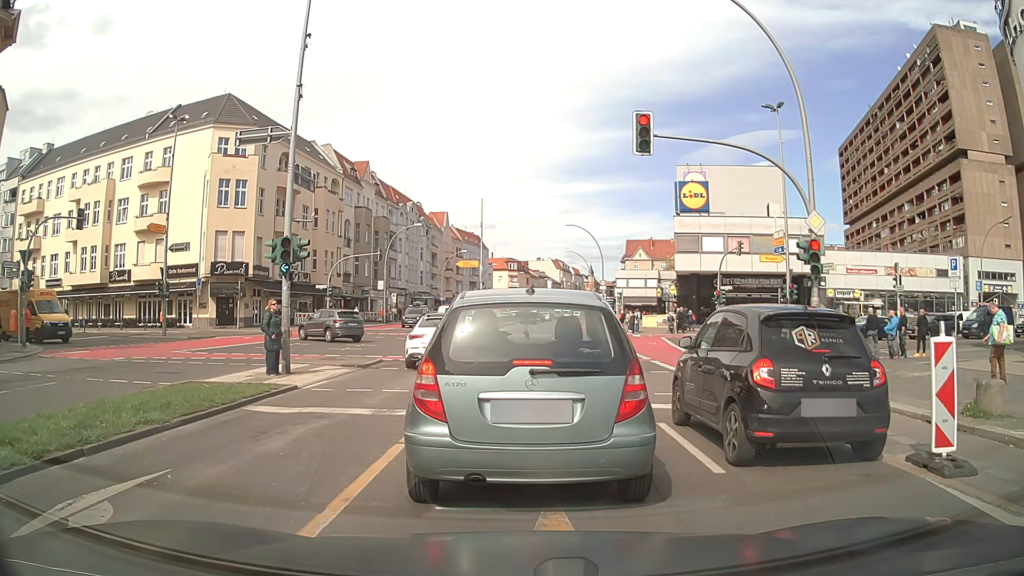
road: primary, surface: asphalt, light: Day
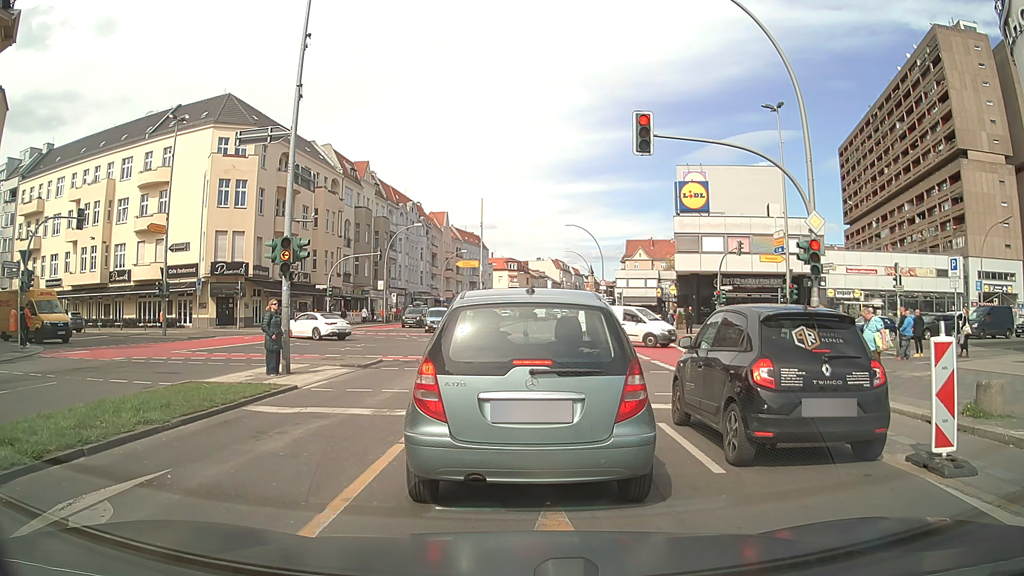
(0.0, 0.0) m; 0°
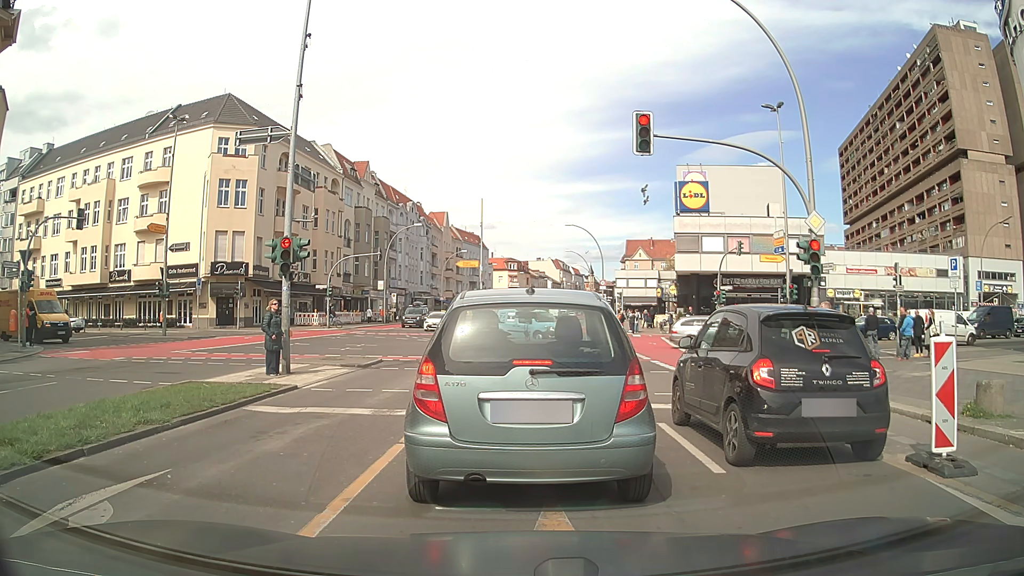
(0.0, 0.0) m; 0°
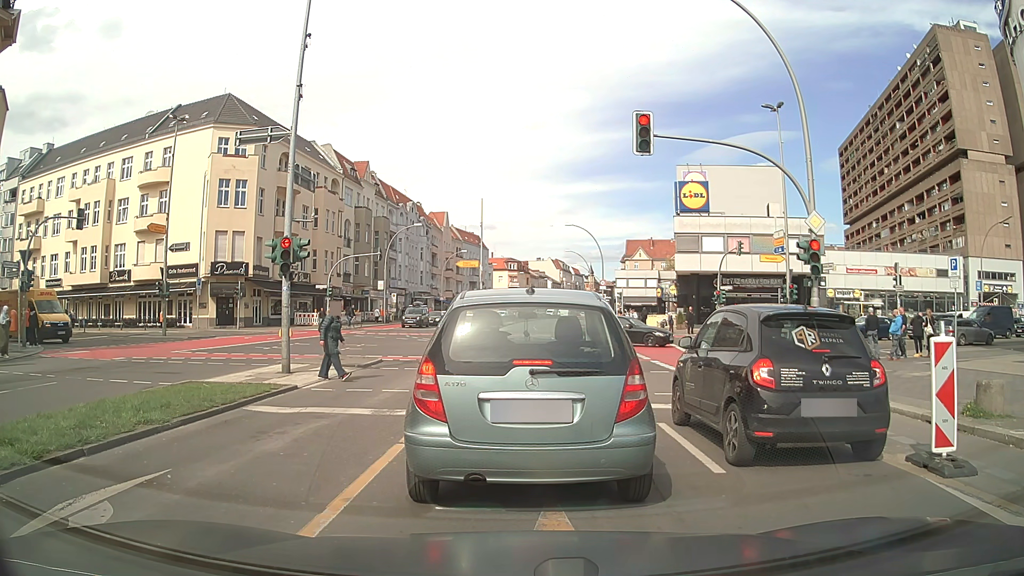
(0.0, 0.0) m; 0°
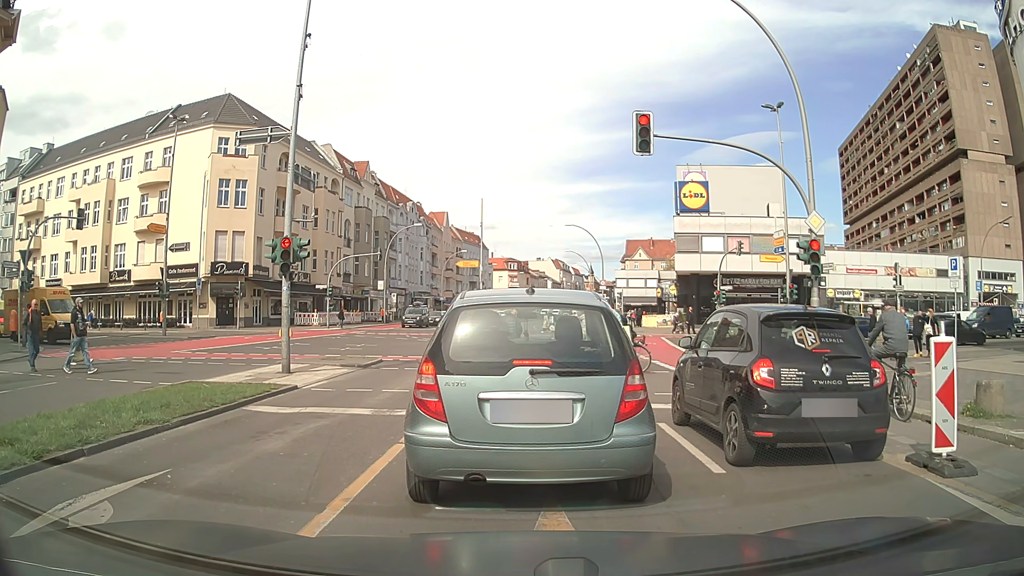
(0.0, 0.0) m; 0°
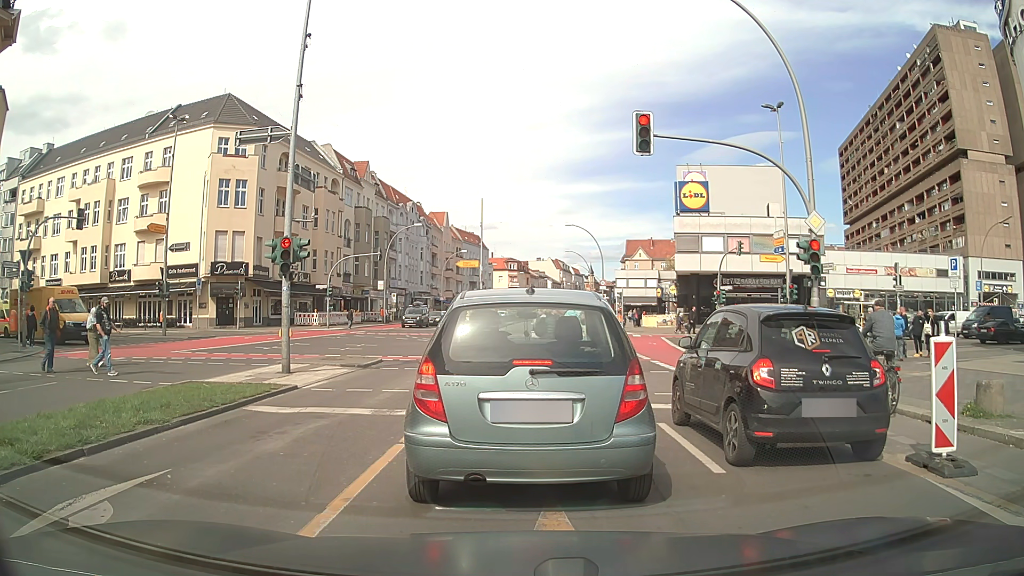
(0.0, 0.0) m; 0°
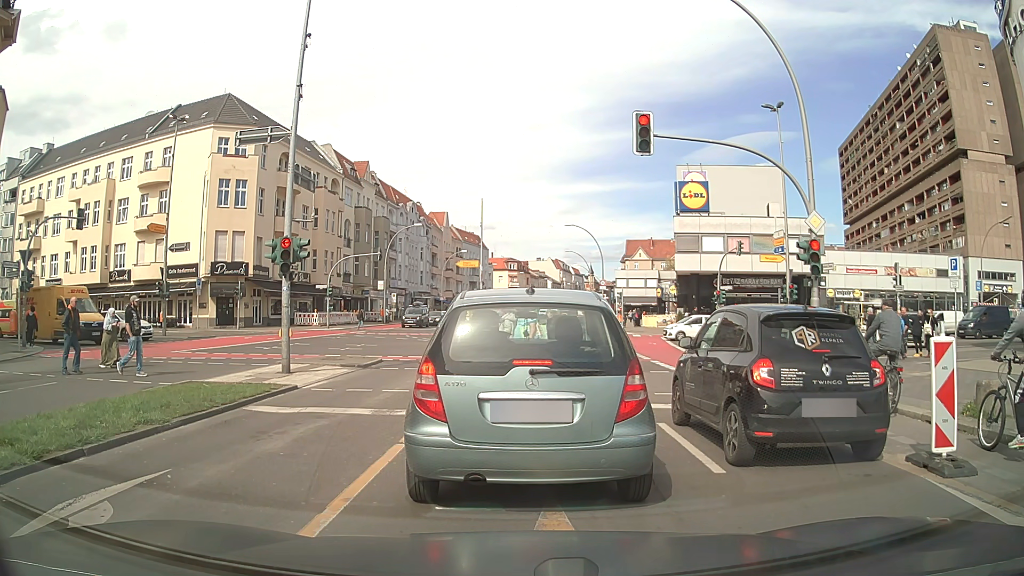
(0.0, 0.0) m; 0°
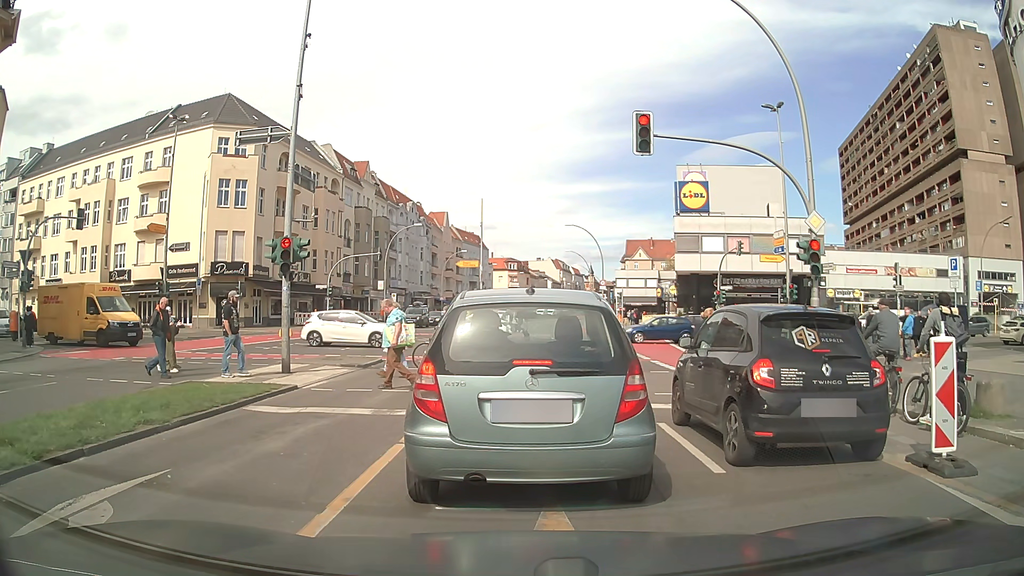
(0.0, 0.0) m; 0°
(0, +10) (0, +20) (0, +30) (0, +40) (0, +50) (0, +60) (0, +70) (0, +80) (0, +90) (+1, +100) m
